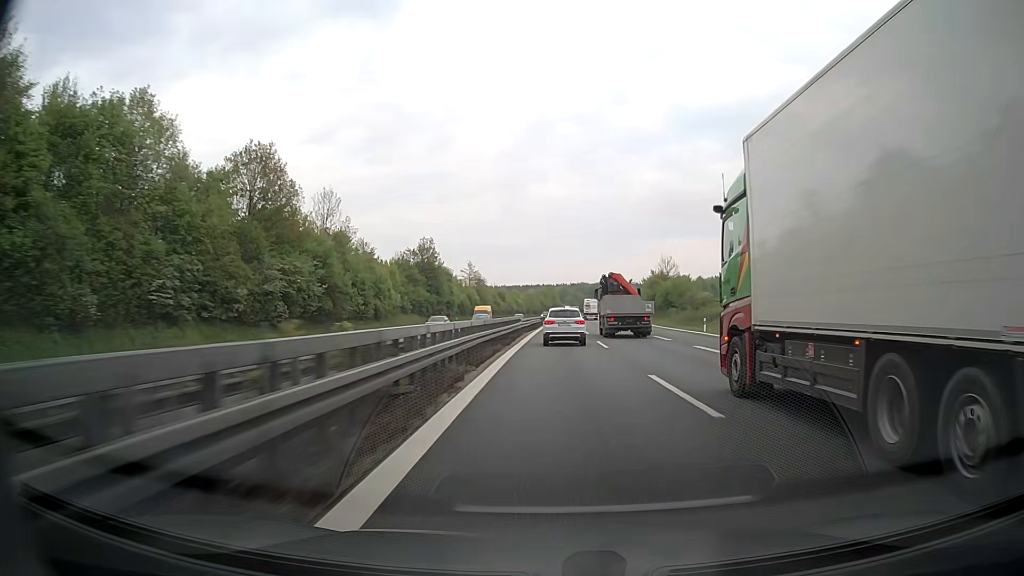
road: motorway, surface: asphalt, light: Day
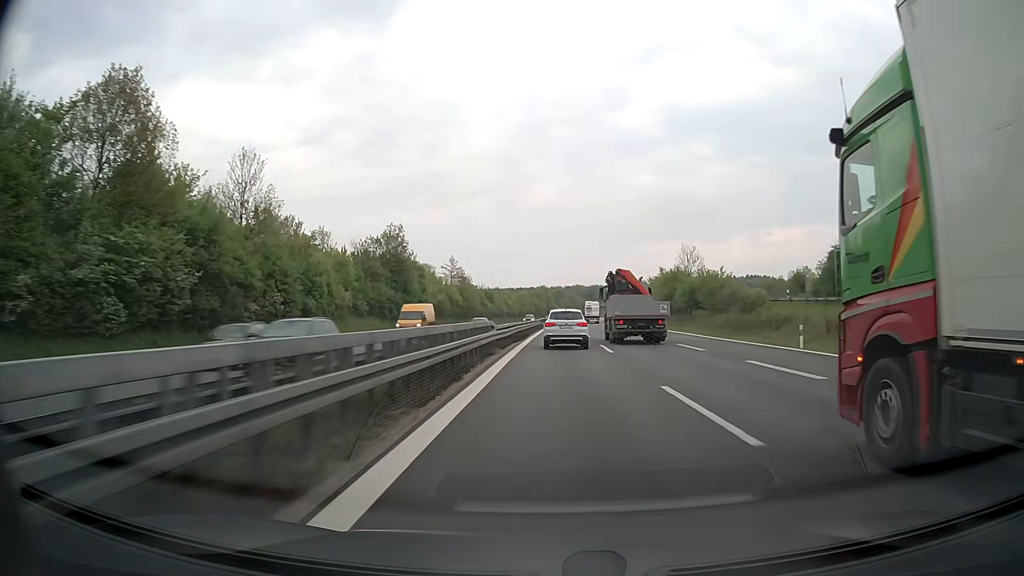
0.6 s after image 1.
(+0.2, +19.8) m; +1°
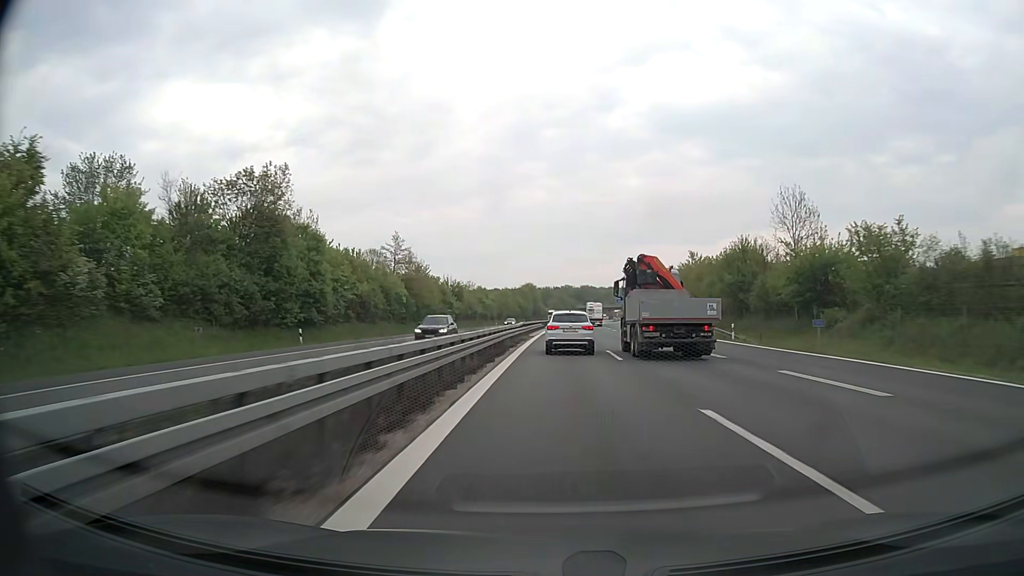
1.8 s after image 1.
(+0.5, +39.0) m; +1°
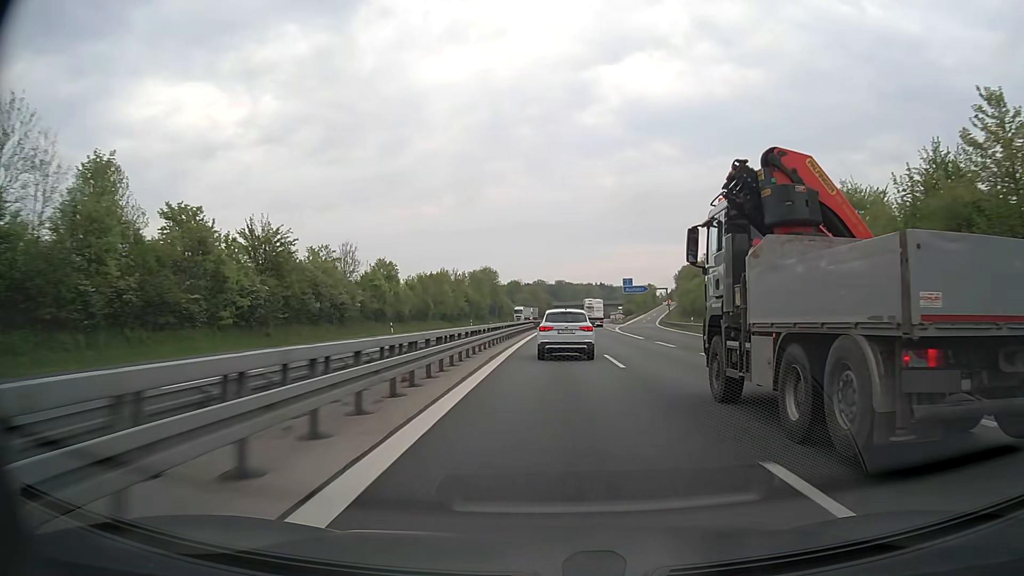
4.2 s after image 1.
(+1.6, +75.4) m; +2°
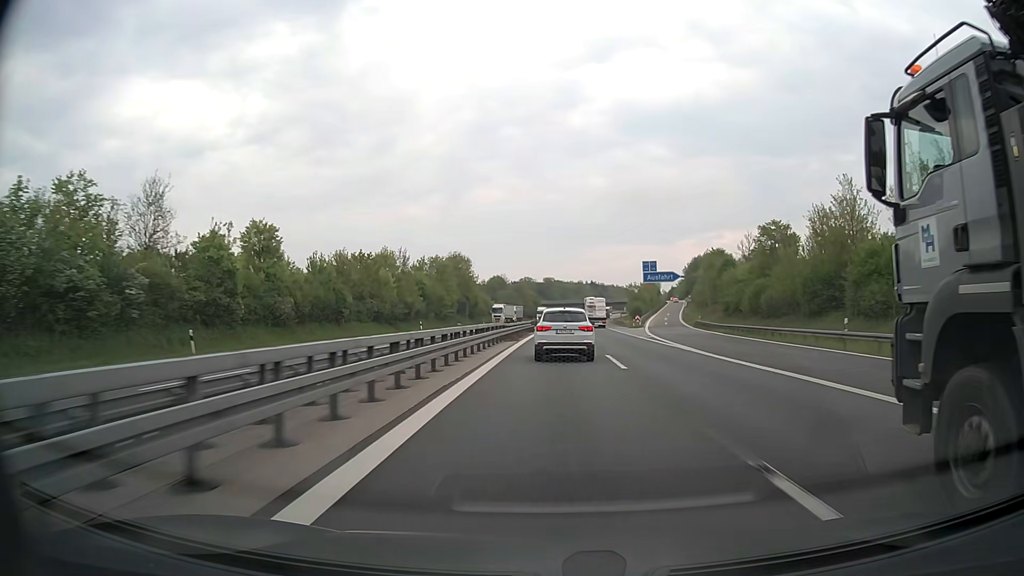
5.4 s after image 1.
(+0.4, +36.5) m; +1°
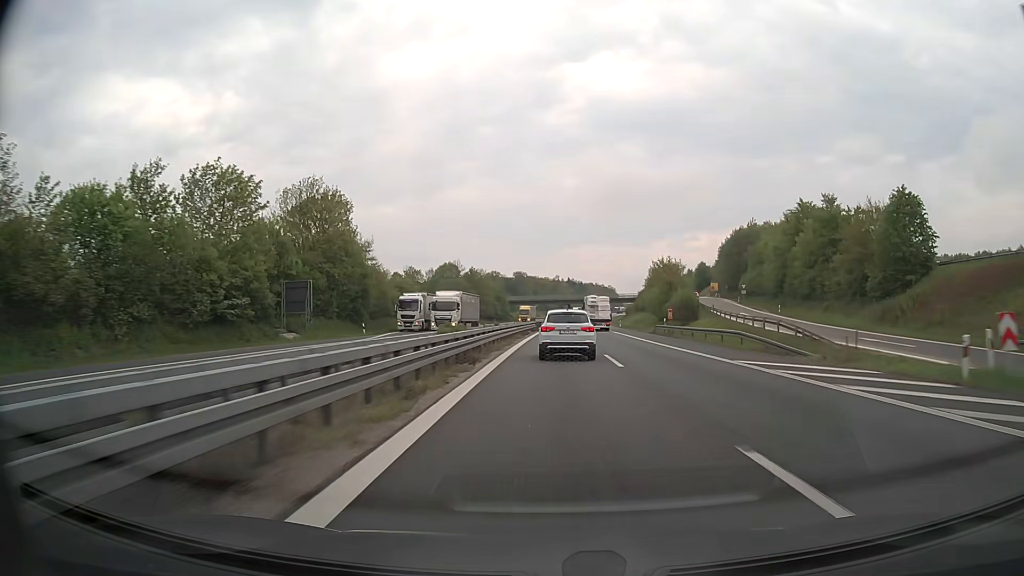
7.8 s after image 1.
(+1.3, +70.8) m; +2°
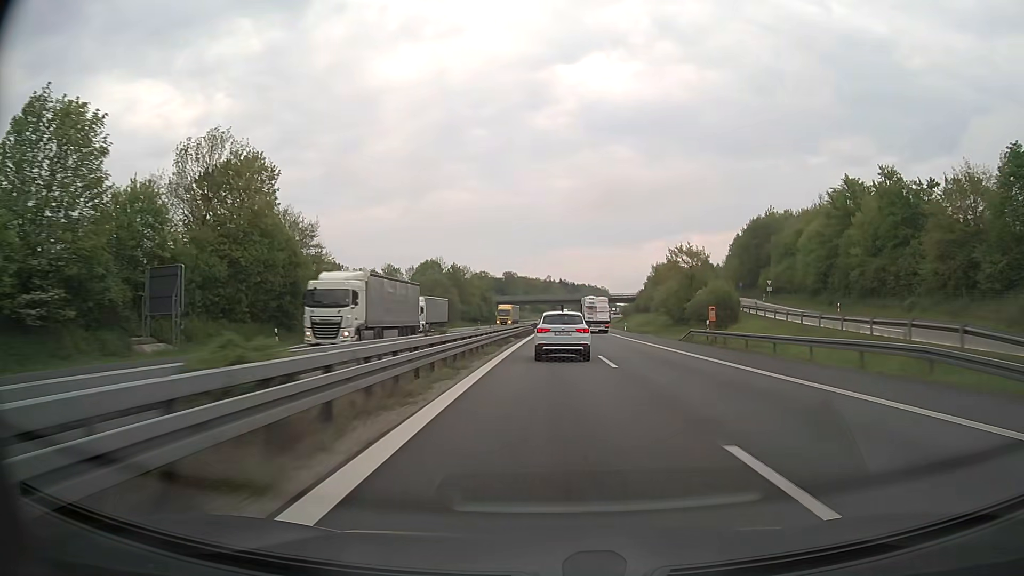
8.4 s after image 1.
(+0.1, +17.7) m; +1°
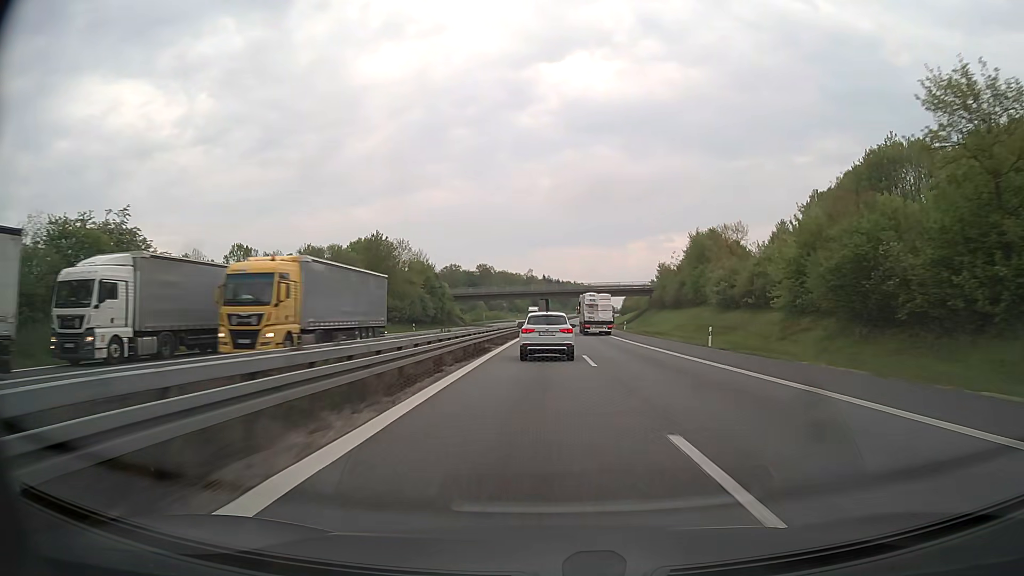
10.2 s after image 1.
(+0.8, +53.5) m; +1°
(0, +10) (0, +20) (0, +30) (0, +40) (0, +50) (0, +60) (0, +70) (+1, +80) (+1, +90) (+1, +100) m
